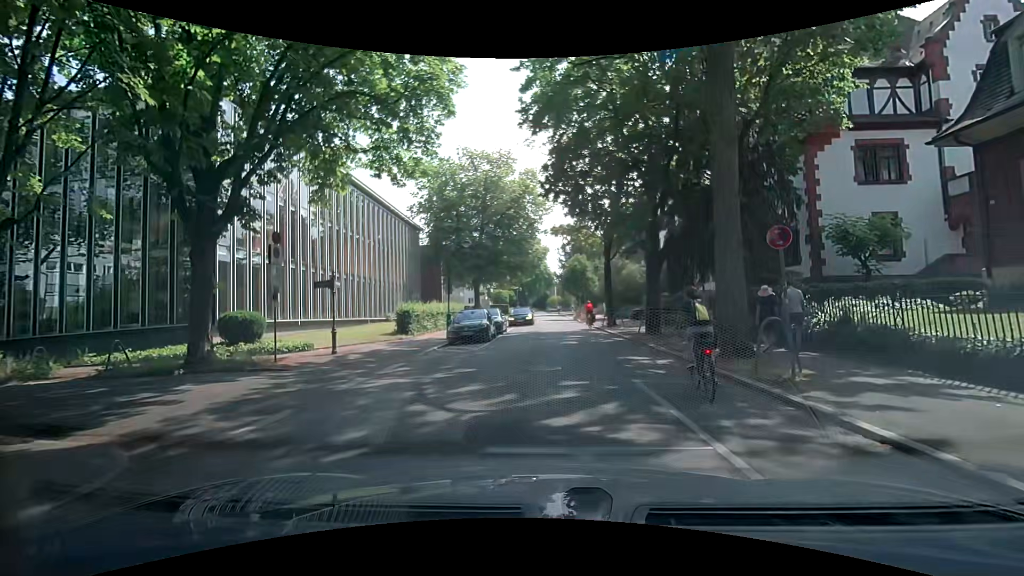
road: unclassified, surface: asphalt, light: Day
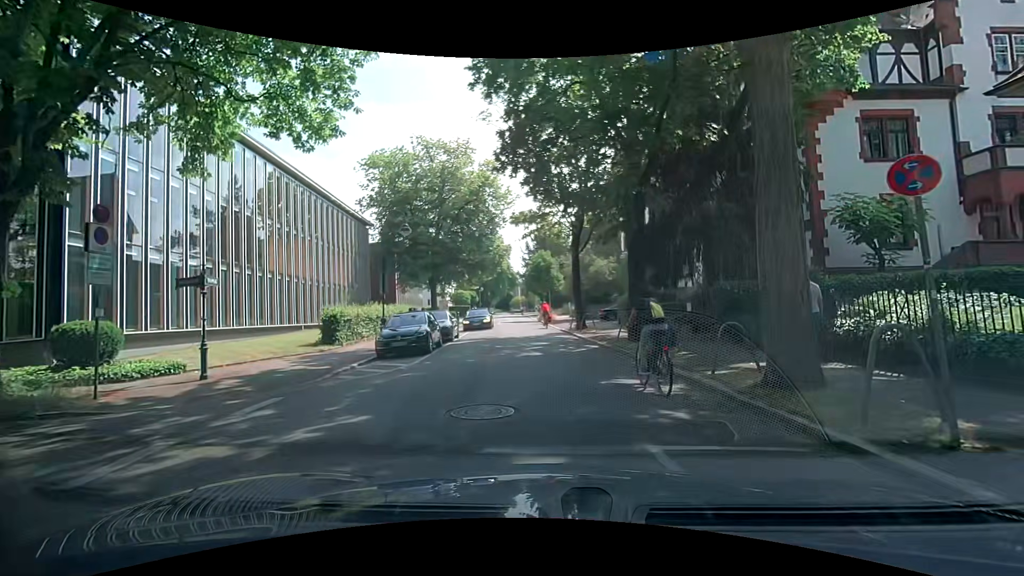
(+0.1, +4.4) m; +4°
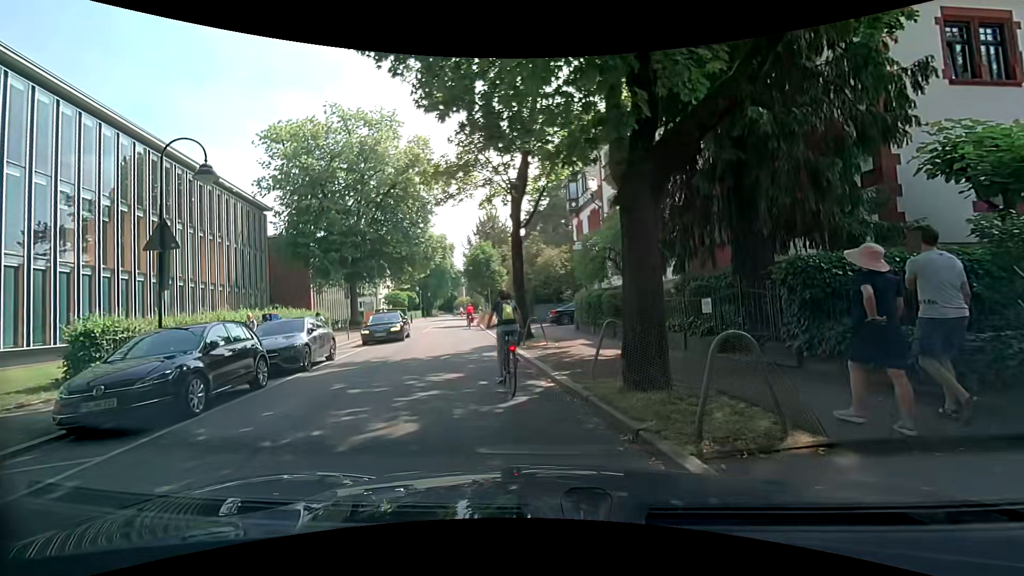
(+0.8, +8.5) m; +7°
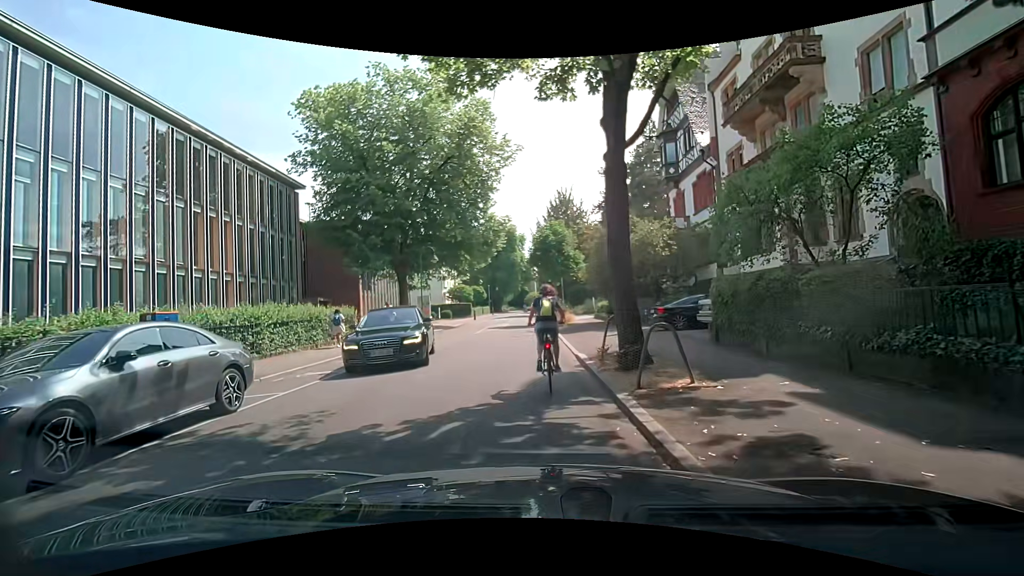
(-0.7, +8.9) m; -8°
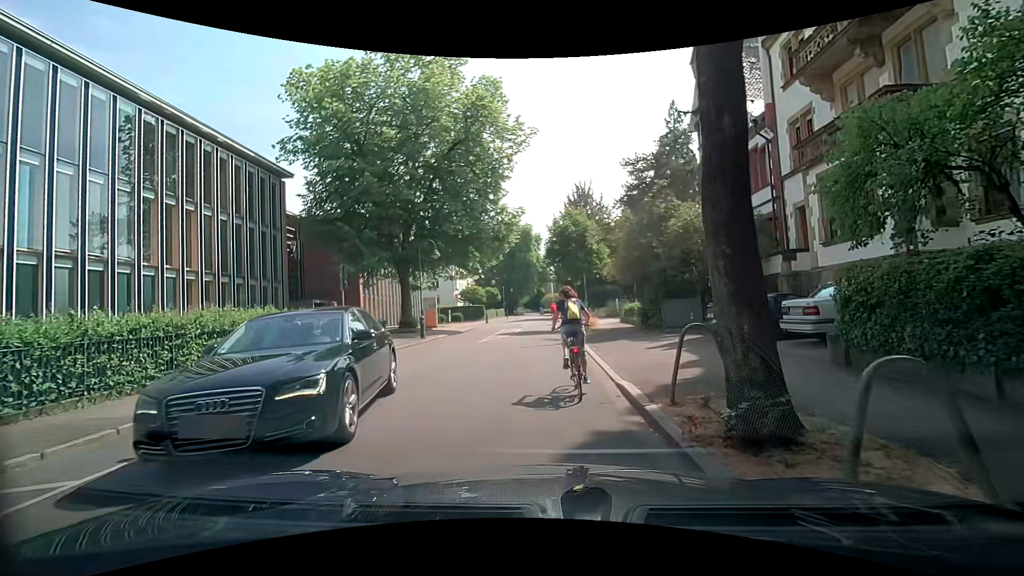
(-0.3, +4.6) m; -4°
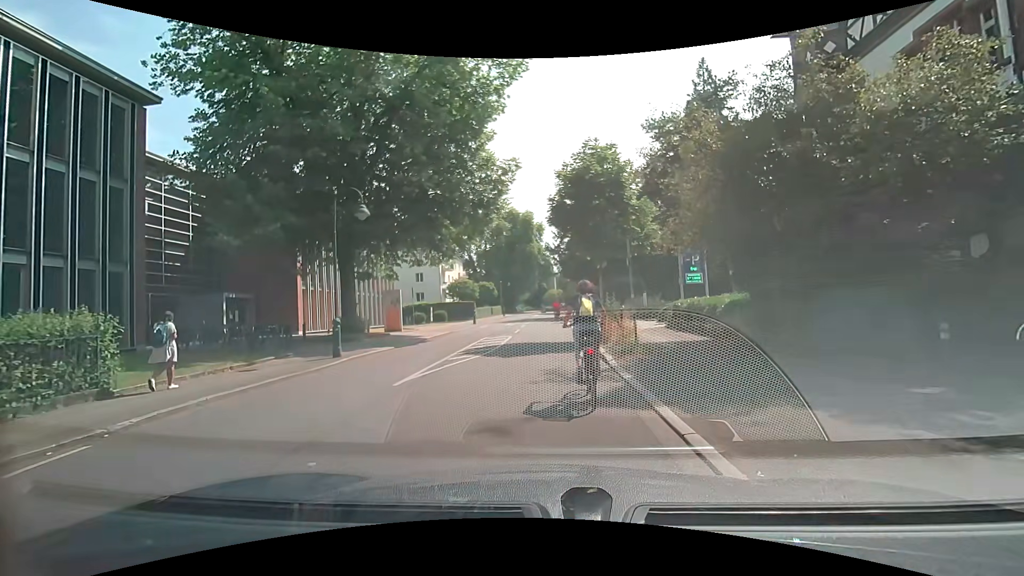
(-0.2, +11.7) m; +1°
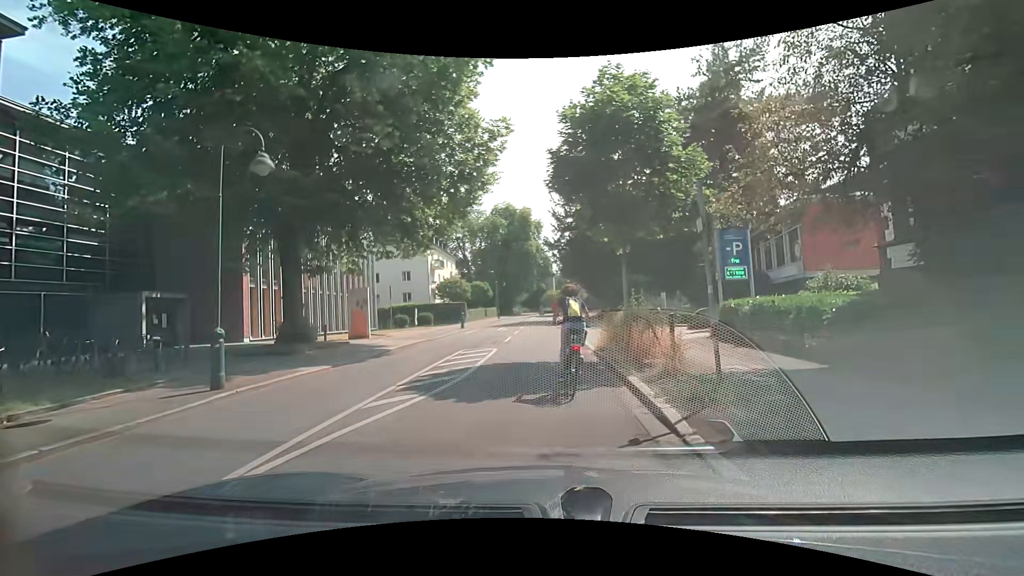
(0.0, +5.7) m; 0°
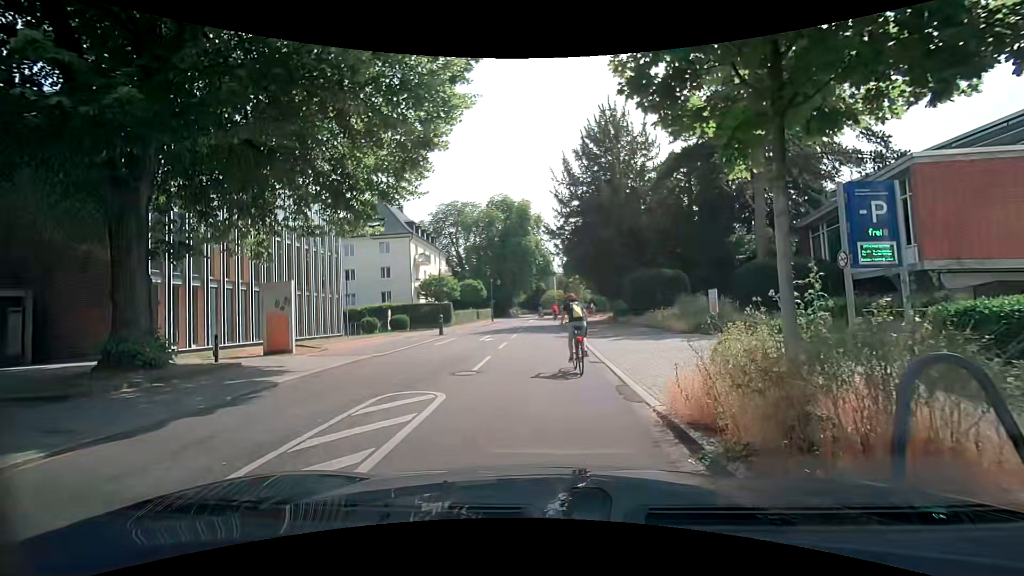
(0.0, +8.3) m; 0°
